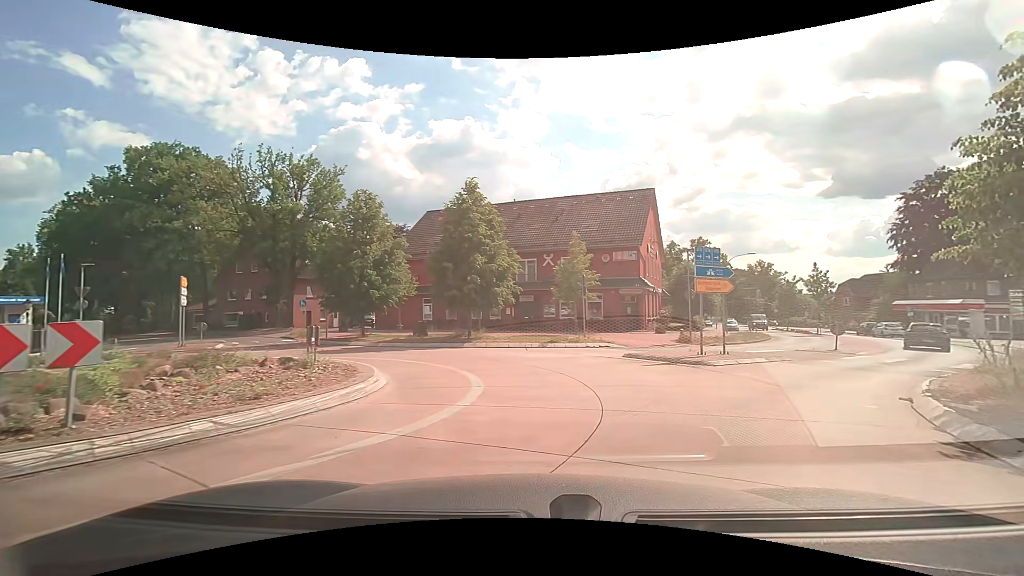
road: secondary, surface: asphalt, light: Day
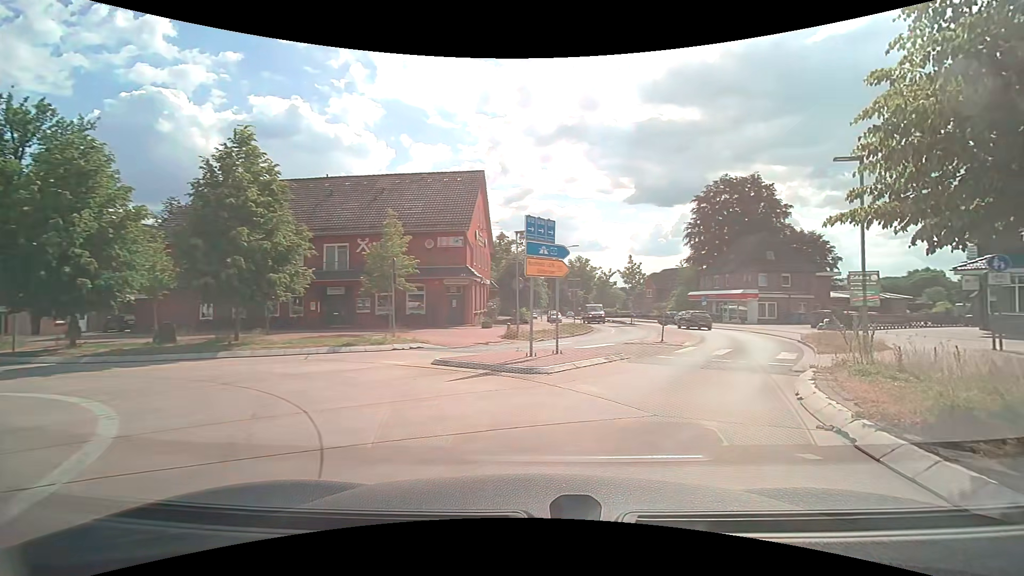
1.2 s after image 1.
(+0.7, +5.0) m; +16°
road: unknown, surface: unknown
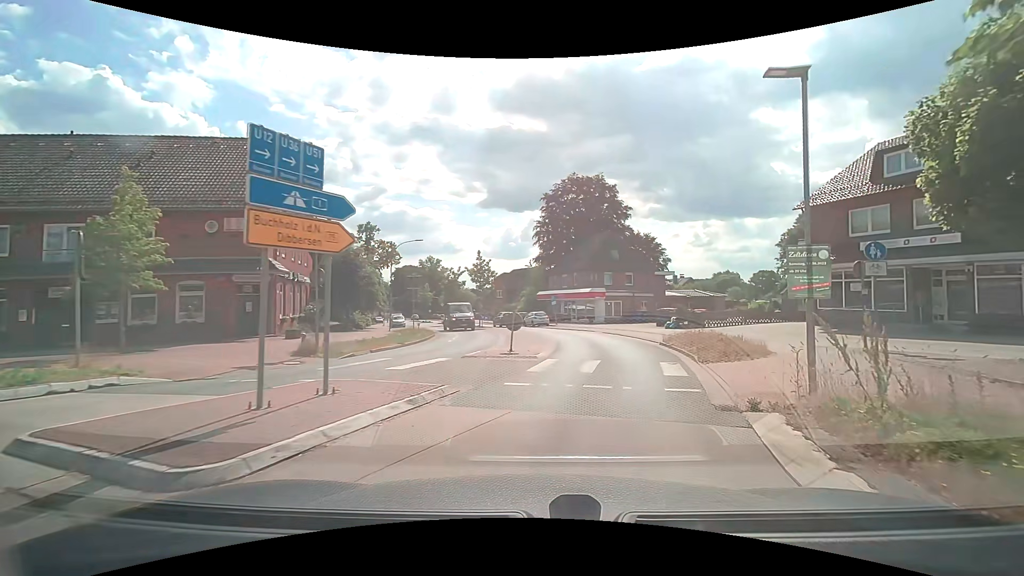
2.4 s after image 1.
(+1.2, +6.1) m; +18°
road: secondary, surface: asphalt
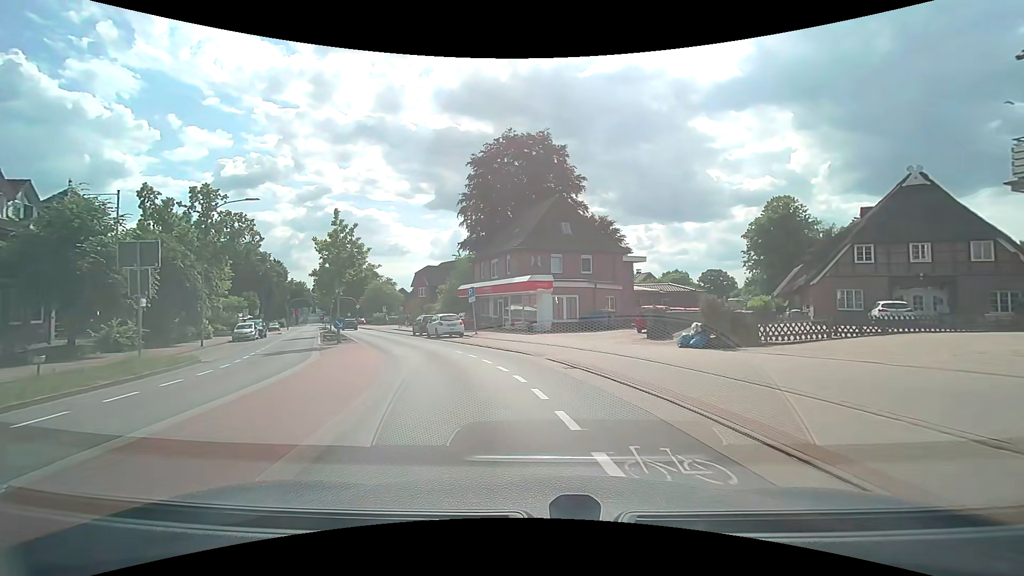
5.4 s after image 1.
(+2.5, +19.2) m; +7°
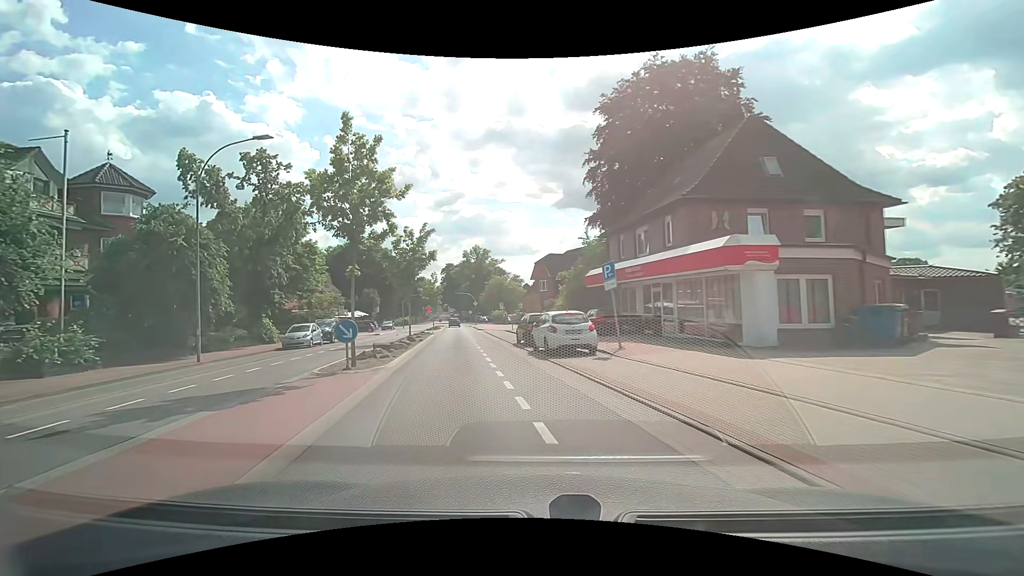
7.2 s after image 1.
(-1.6, +14.4) m; -14°
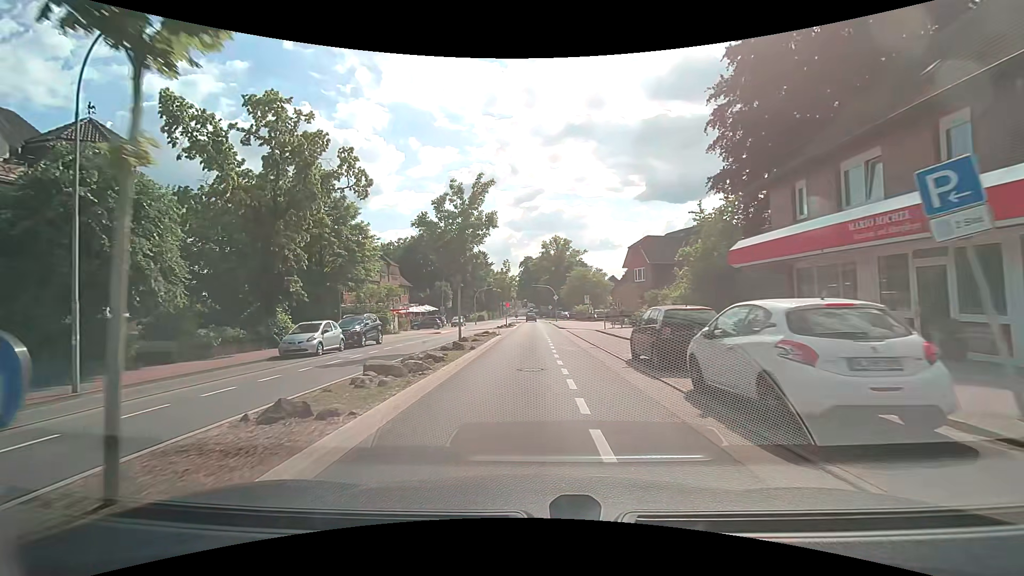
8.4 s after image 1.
(-1.1, +10.6) m; -9°
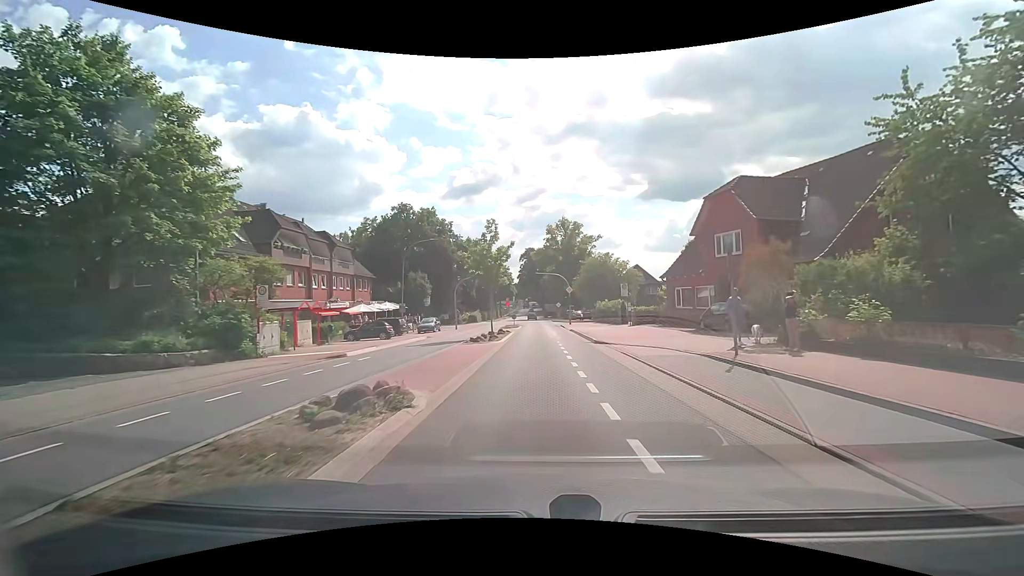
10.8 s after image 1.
(-0.4, +23.4) m; 0°
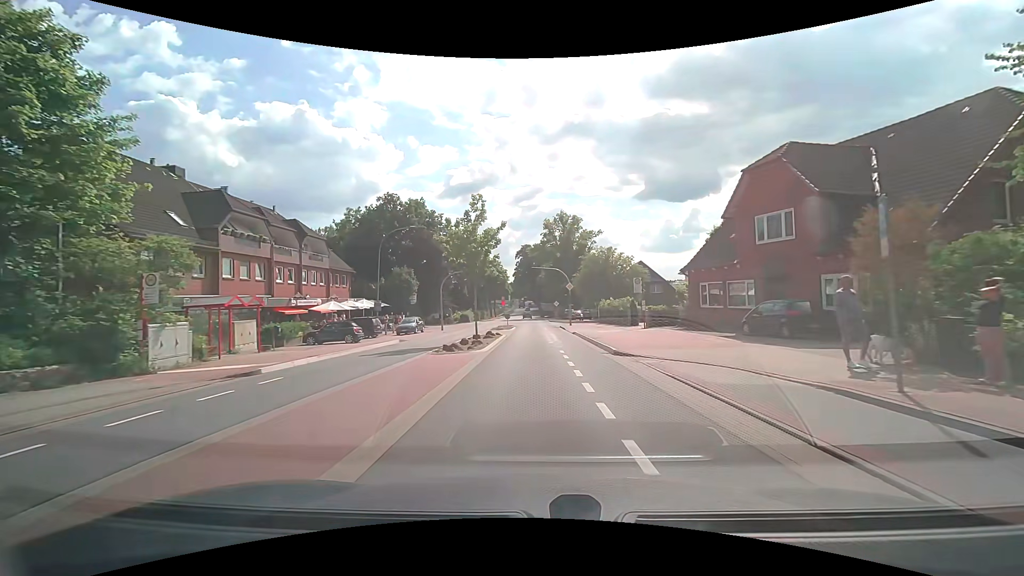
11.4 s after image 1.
(0.0, +6.4) m; -1°
(0, +10) (0, +20) (0, +30) (0, +40) (+1, +50) (+1, +60) (+1, +70) (+1, +80) (+1, +90) (+1, +100) m
